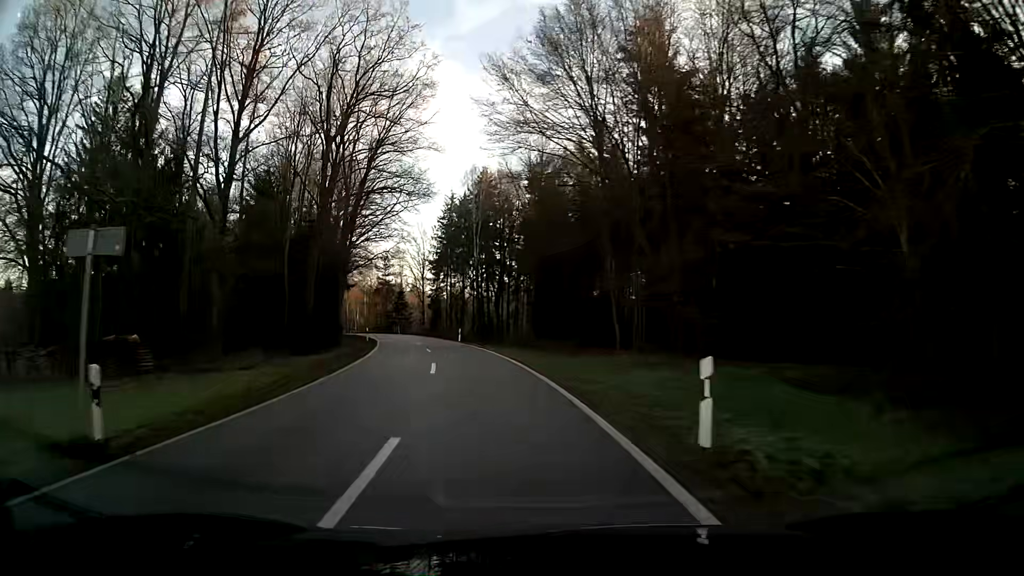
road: tertiary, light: Day
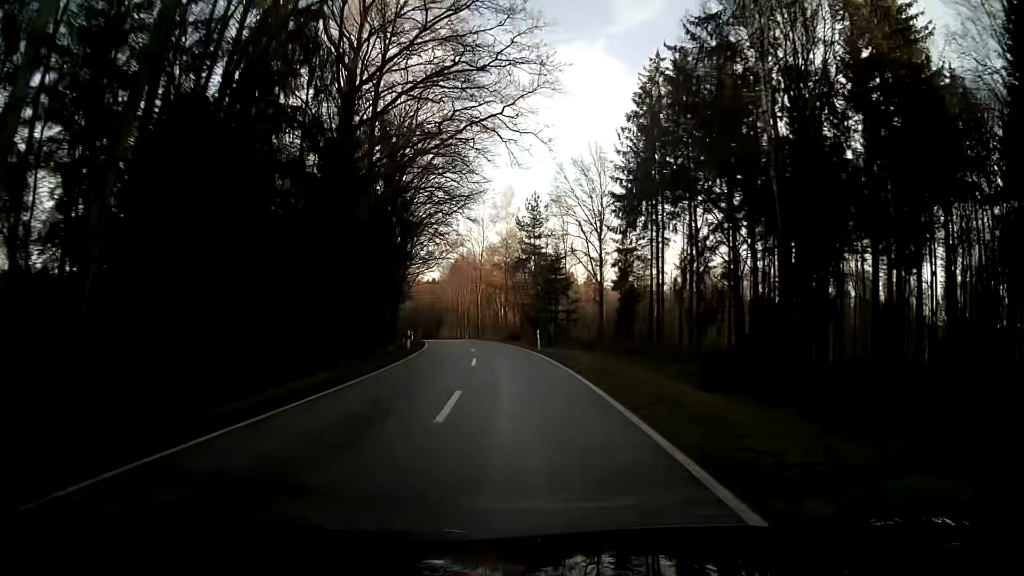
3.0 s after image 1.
(-8.7, +57.0) m; -14°
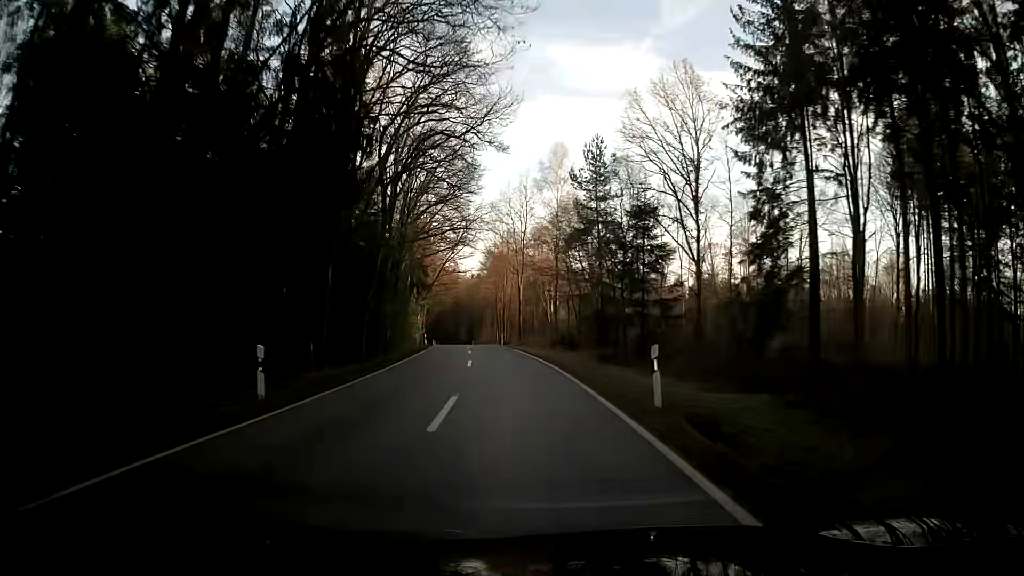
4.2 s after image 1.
(-0.9, +23.9) m; -4°
